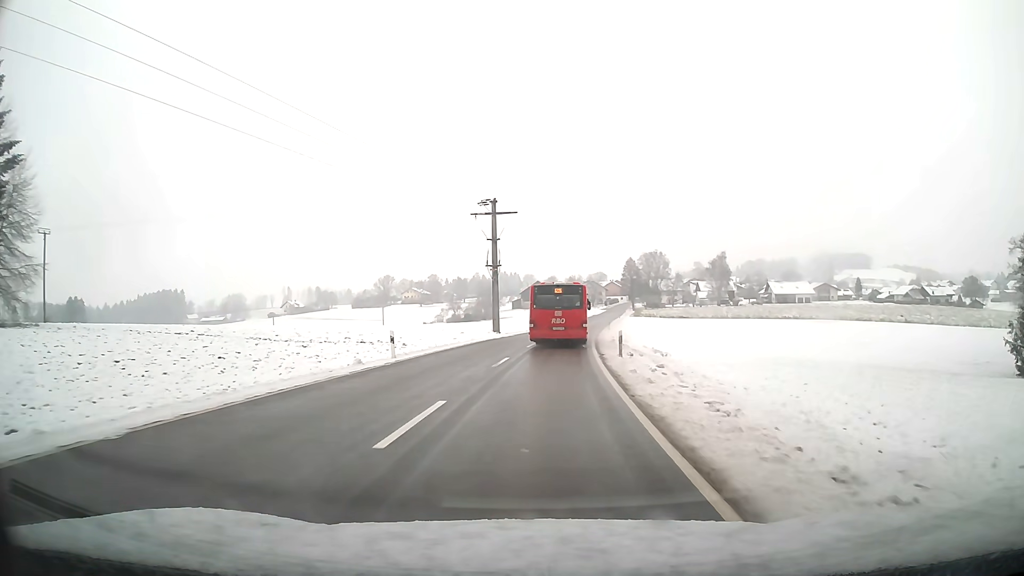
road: tertiary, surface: asphalt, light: Day
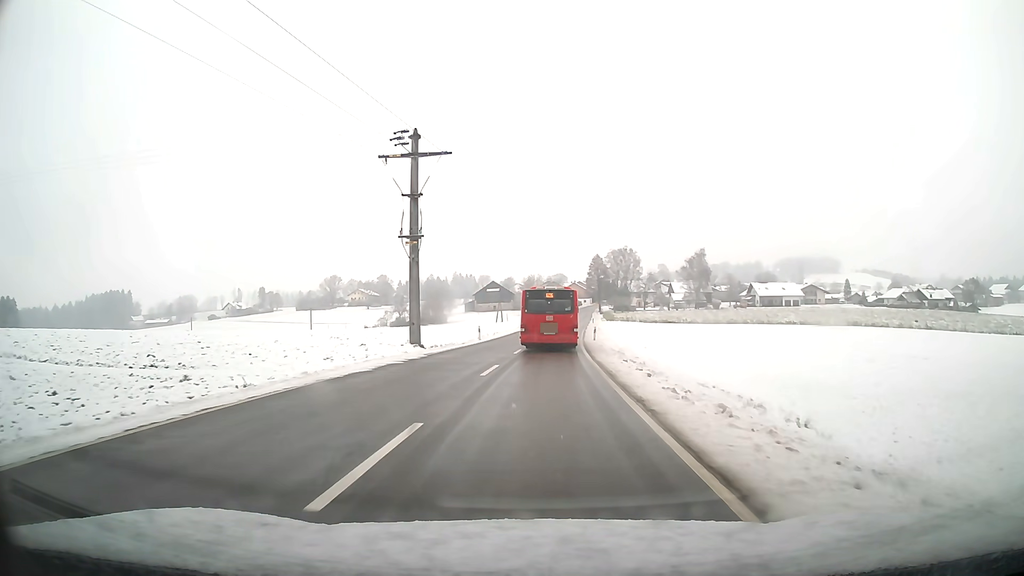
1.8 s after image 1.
(+0.8, +26.1) m; +4°
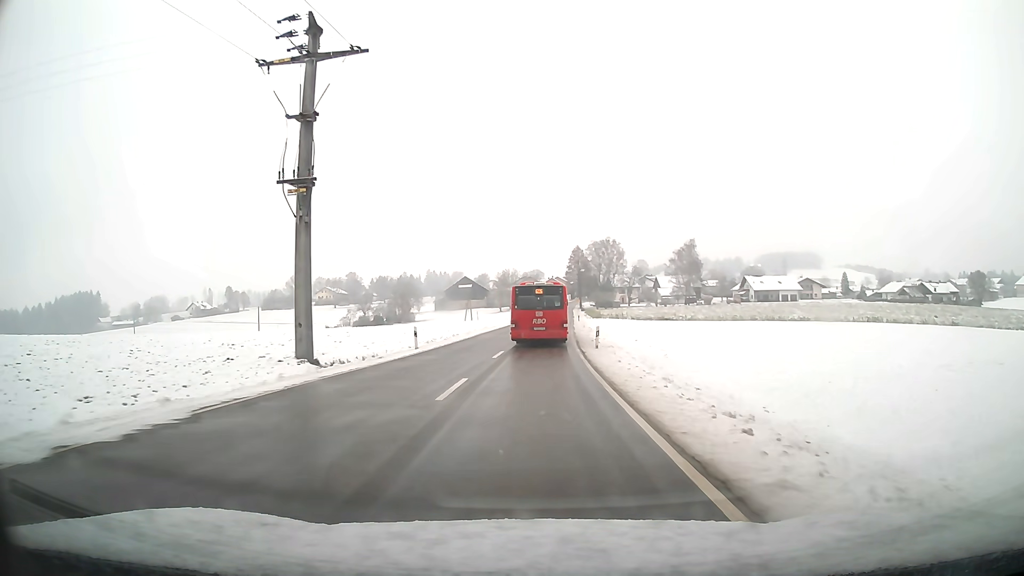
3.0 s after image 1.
(+0.3, +17.2) m; +2°
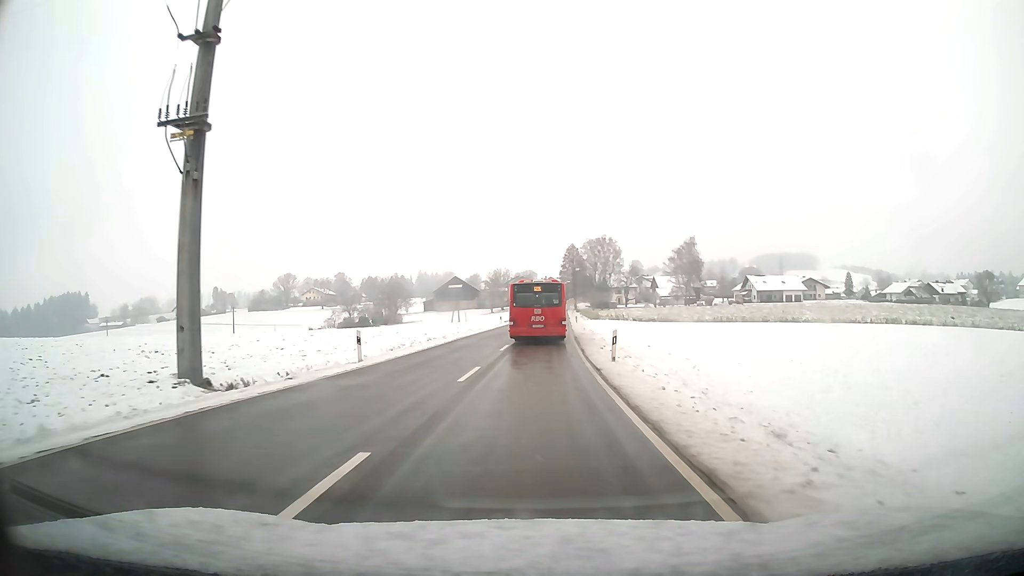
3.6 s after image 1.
(0.0, +8.7) m; +1°
